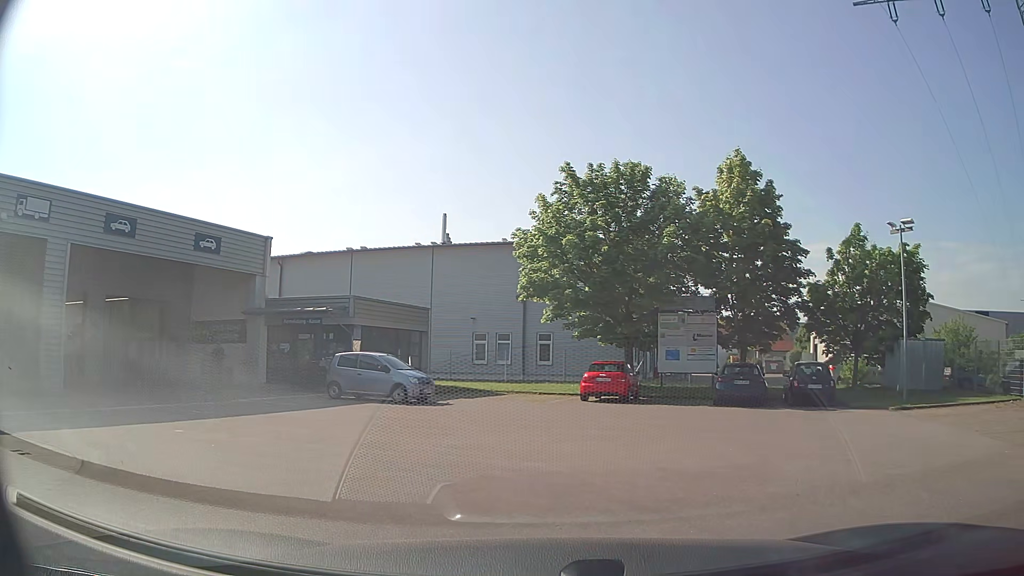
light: Day
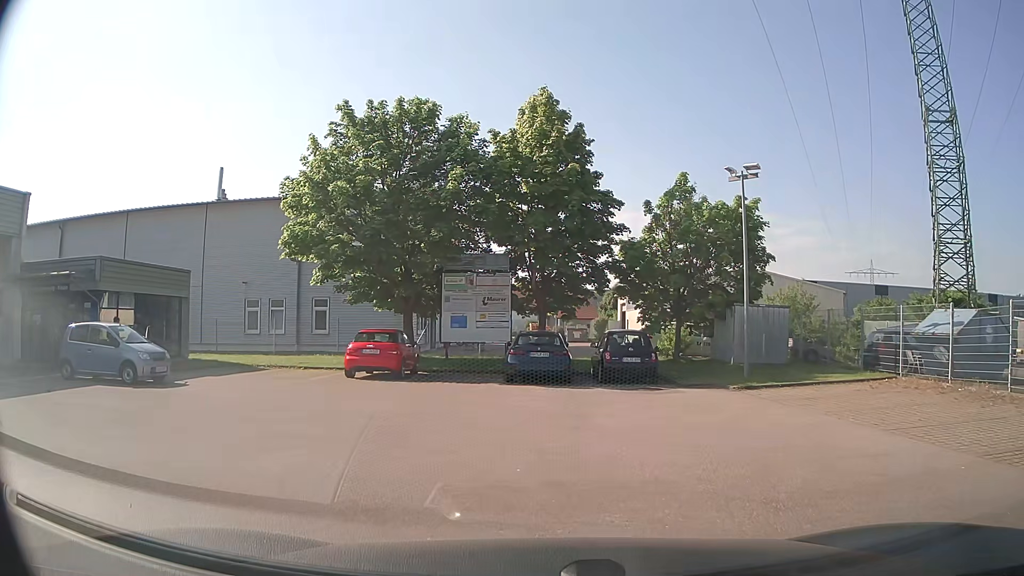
(+0.7, +3.9) m; +16°
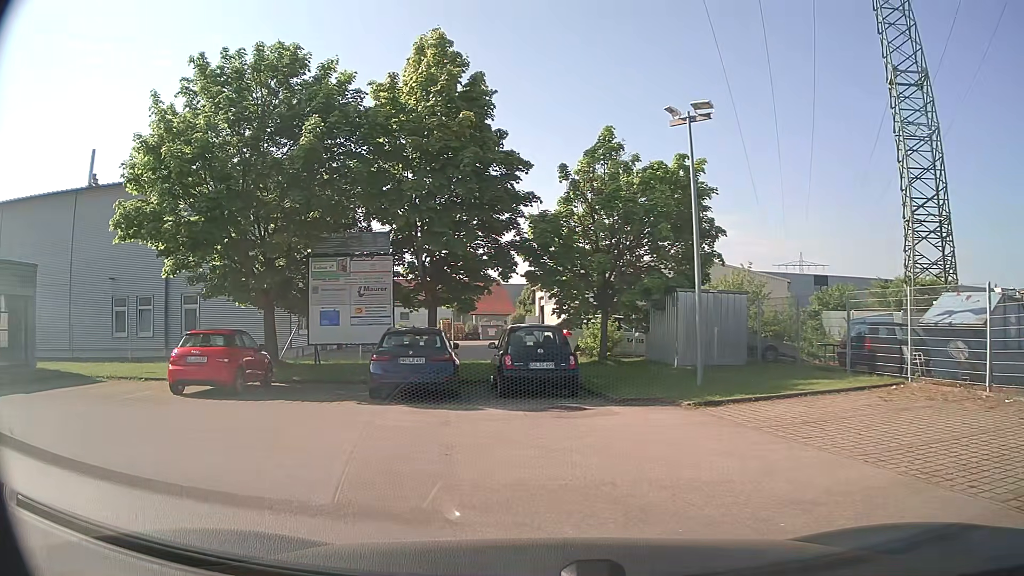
(+0.9, +5.1) m; +9°
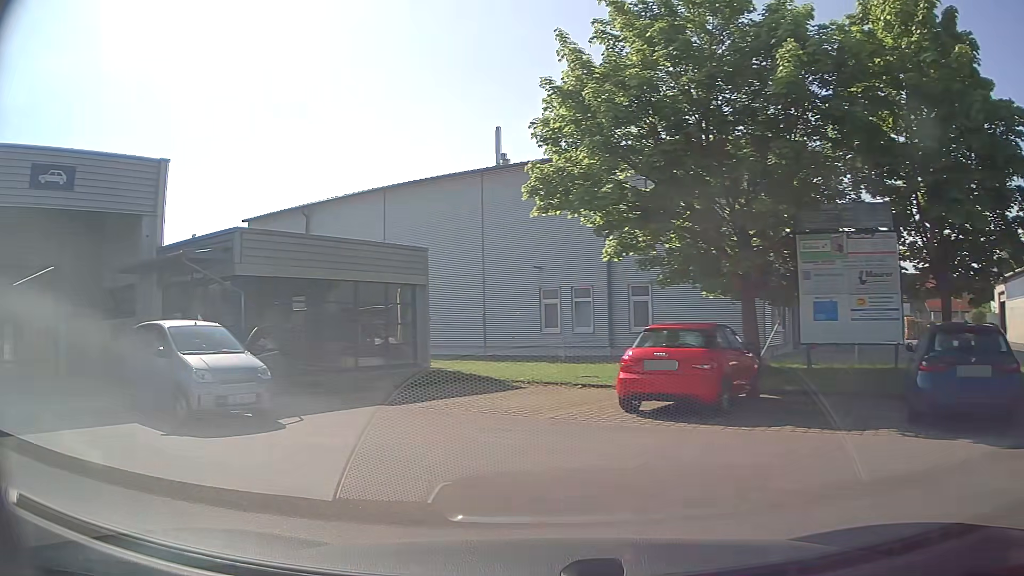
(-1.2, +4.2) m; -40°
